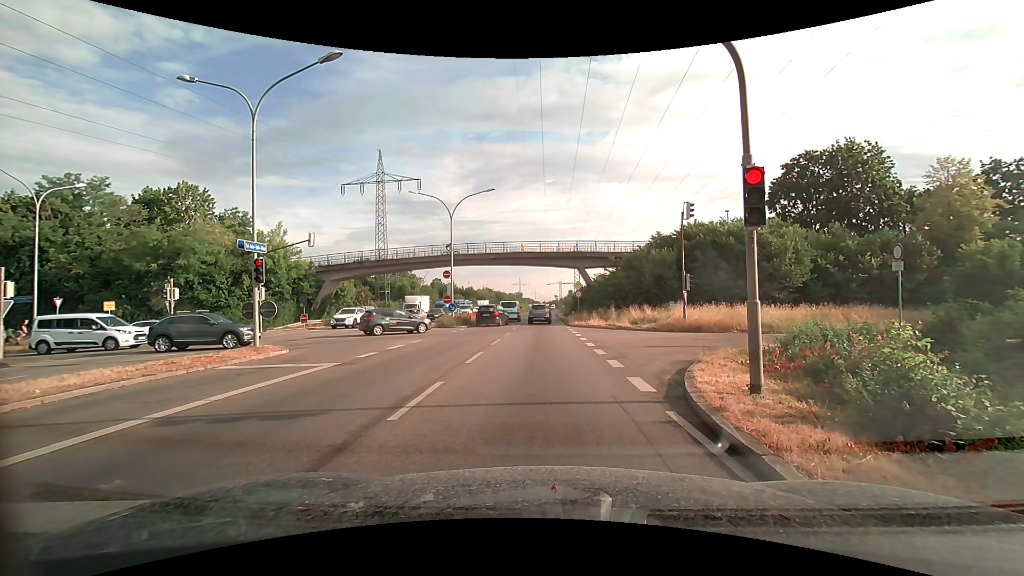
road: primary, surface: asphalt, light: Day
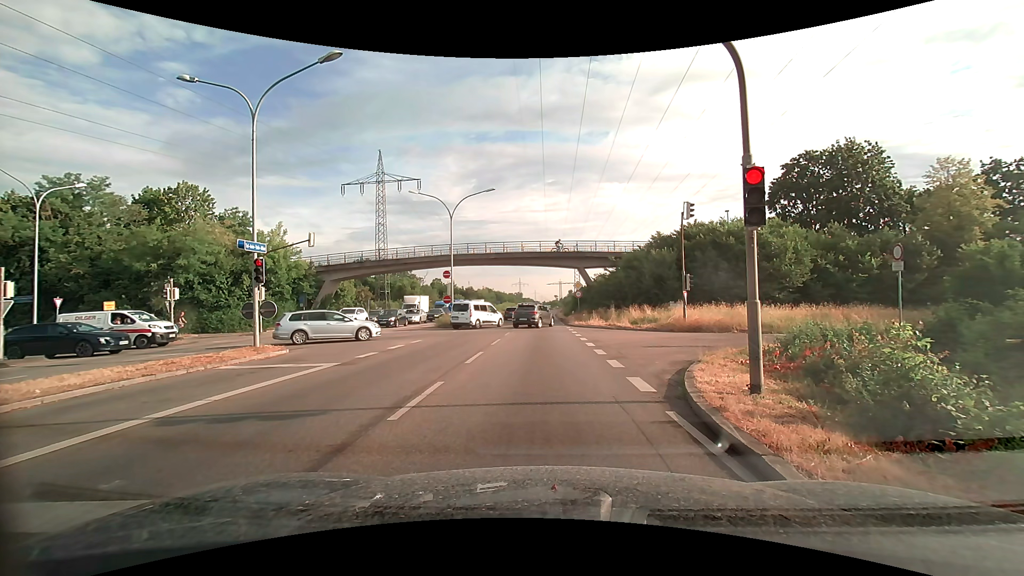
(0.0, 0.0) m; 0°
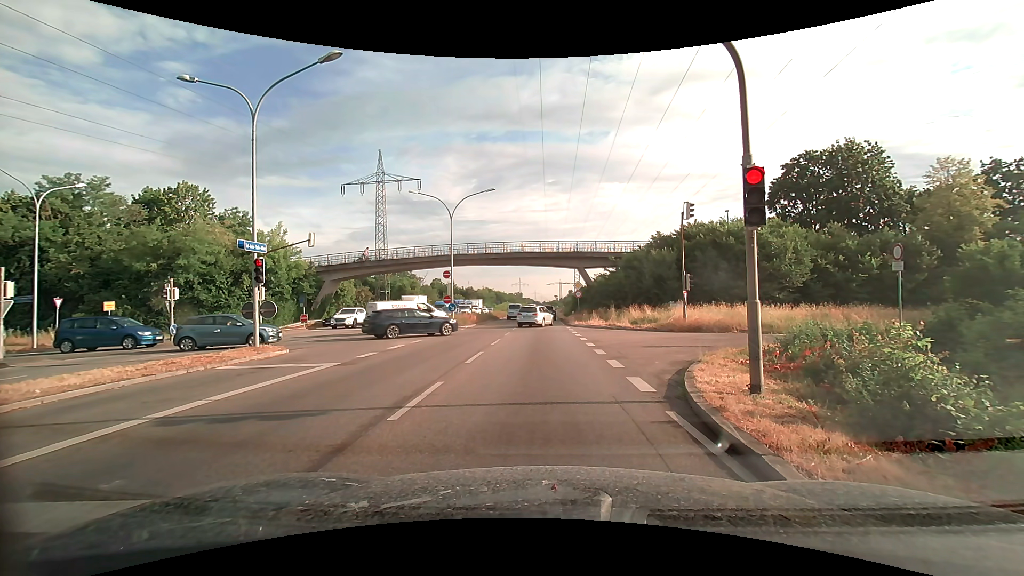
(0.0, 0.0) m; 0°
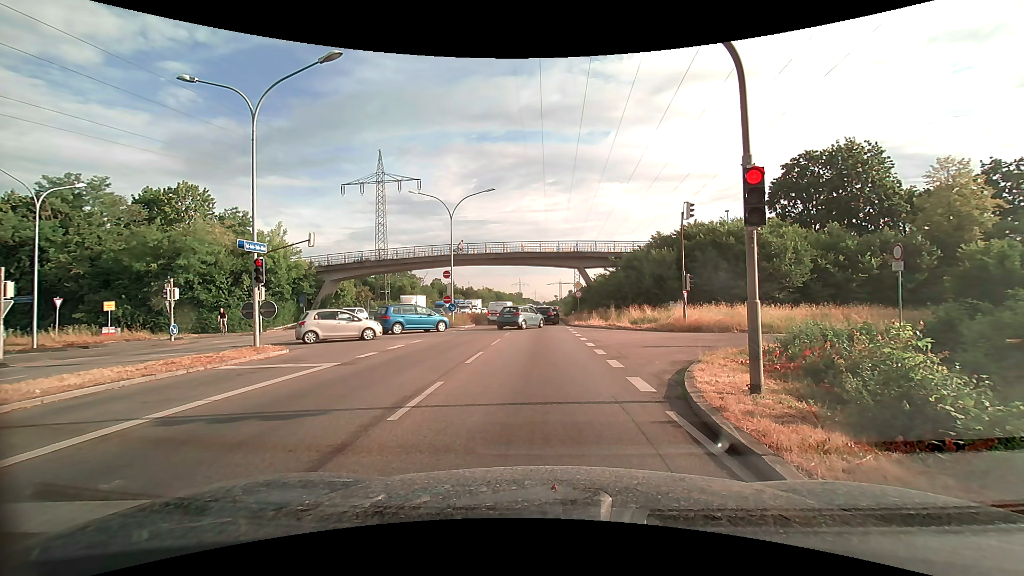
(0.0, 0.0) m; 0°
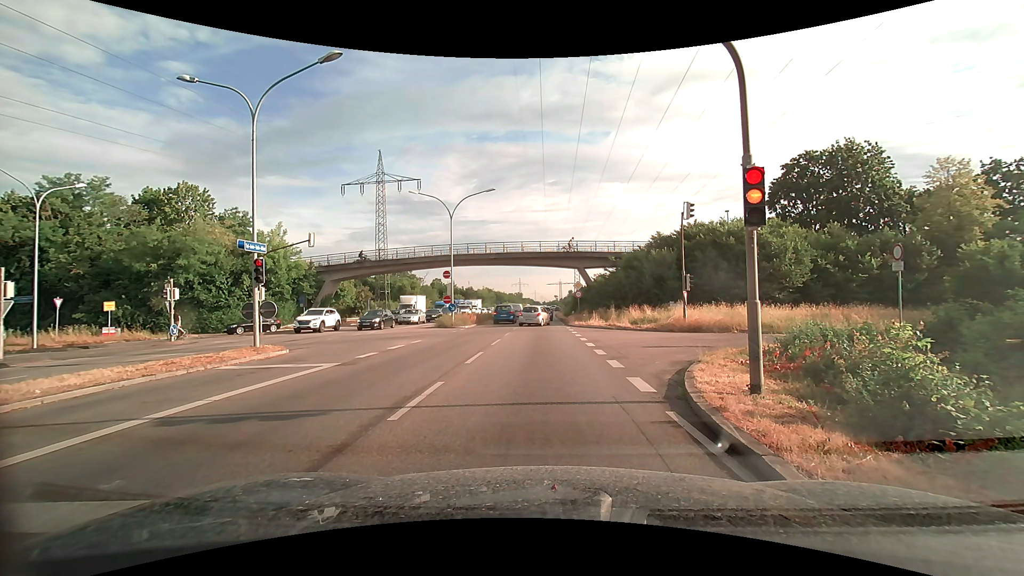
(0.0, 0.0) m; 0°
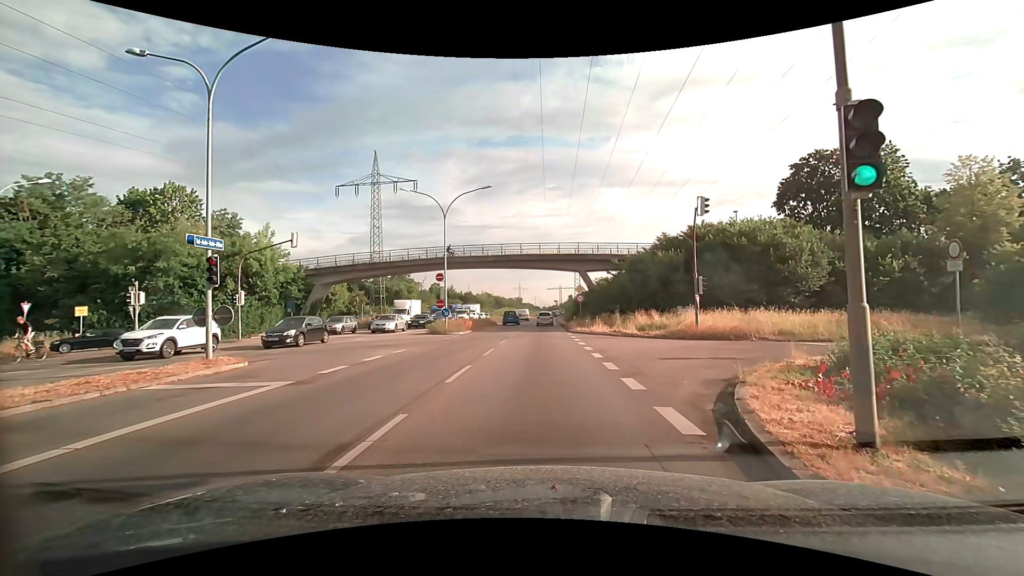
(0.0, +2.6) m; +2°
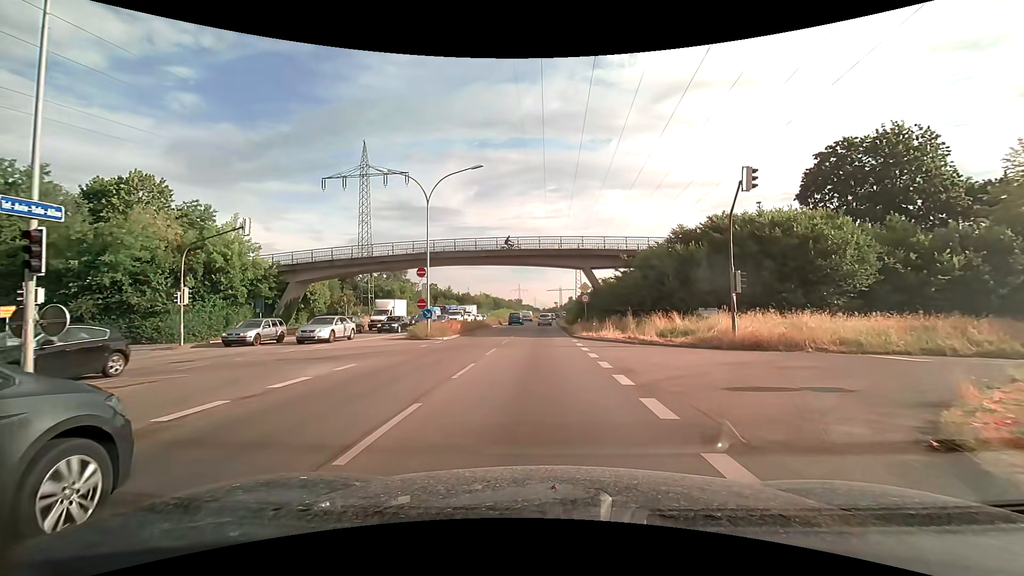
(0.0, +5.5) m; 0°
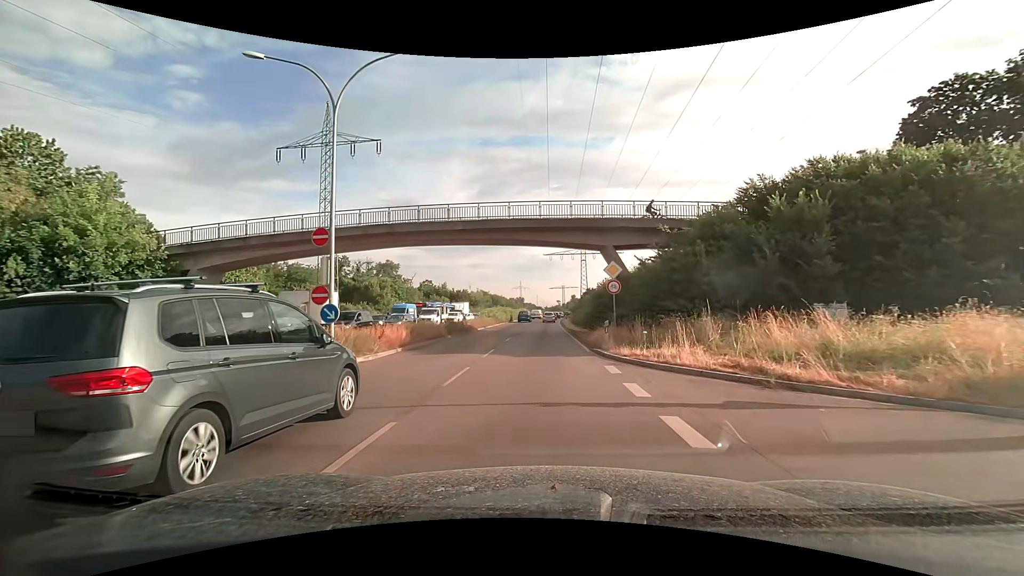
(-0.1, +13.9) m; 0°
